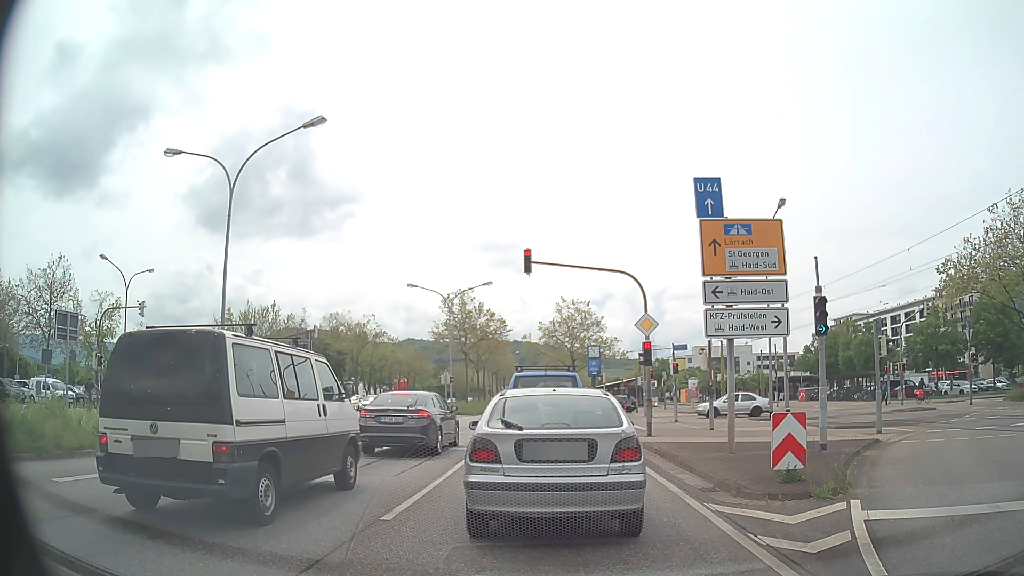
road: primary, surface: asphalt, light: Day
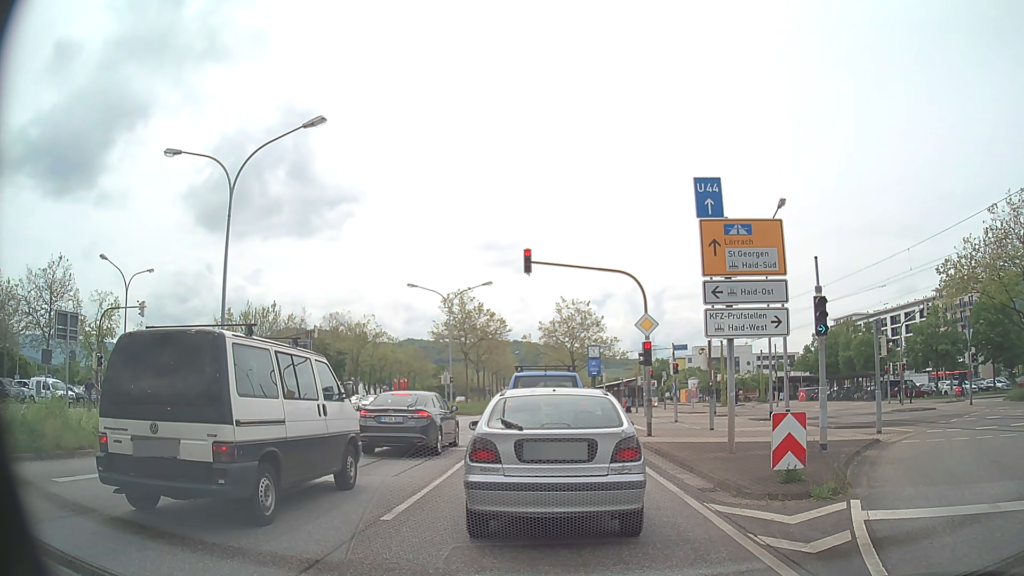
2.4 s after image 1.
(0.0, 0.0) m; 0°
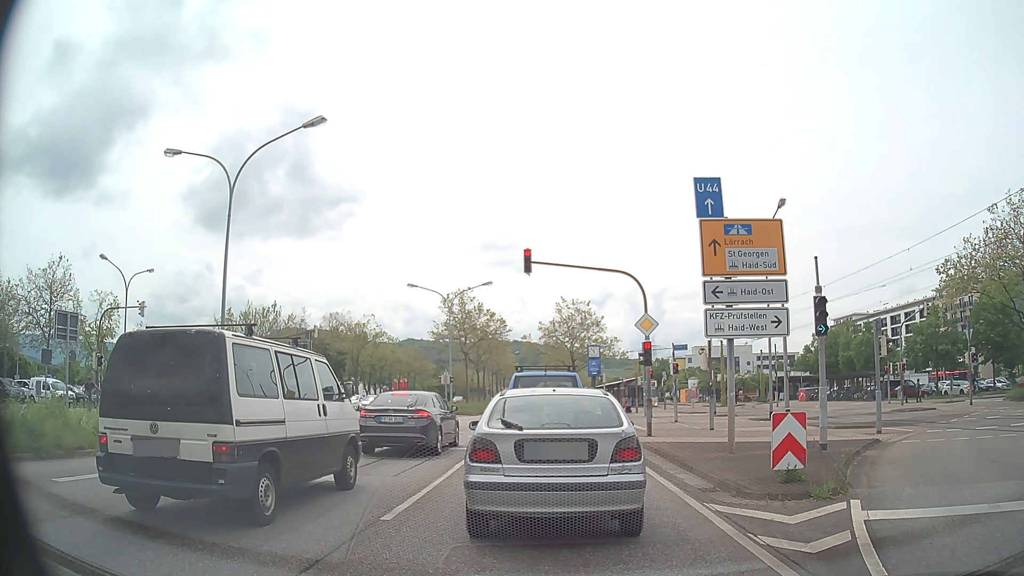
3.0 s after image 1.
(0.0, 0.0) m; 0°
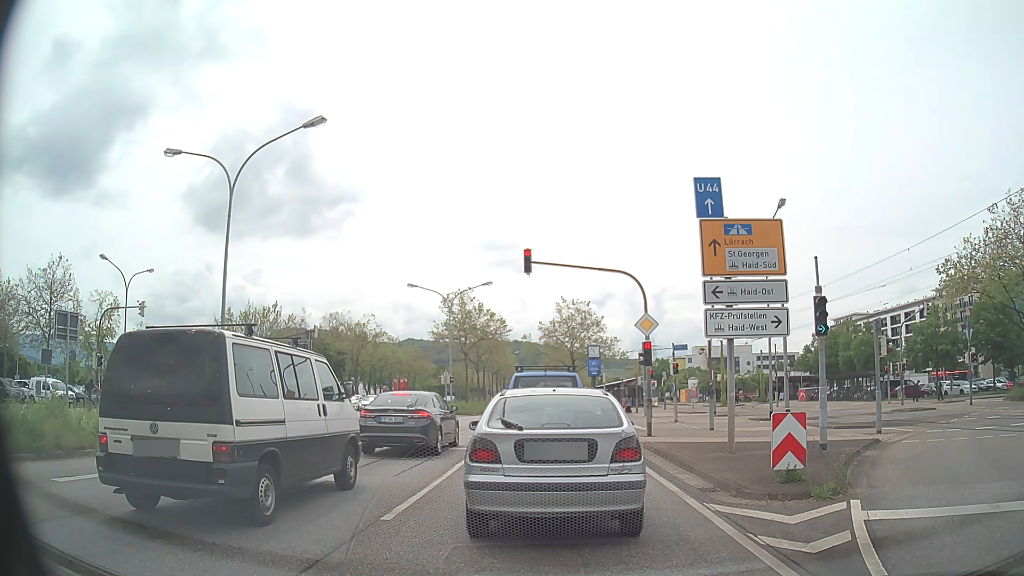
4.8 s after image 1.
(0.0, 0.0) m; 0°
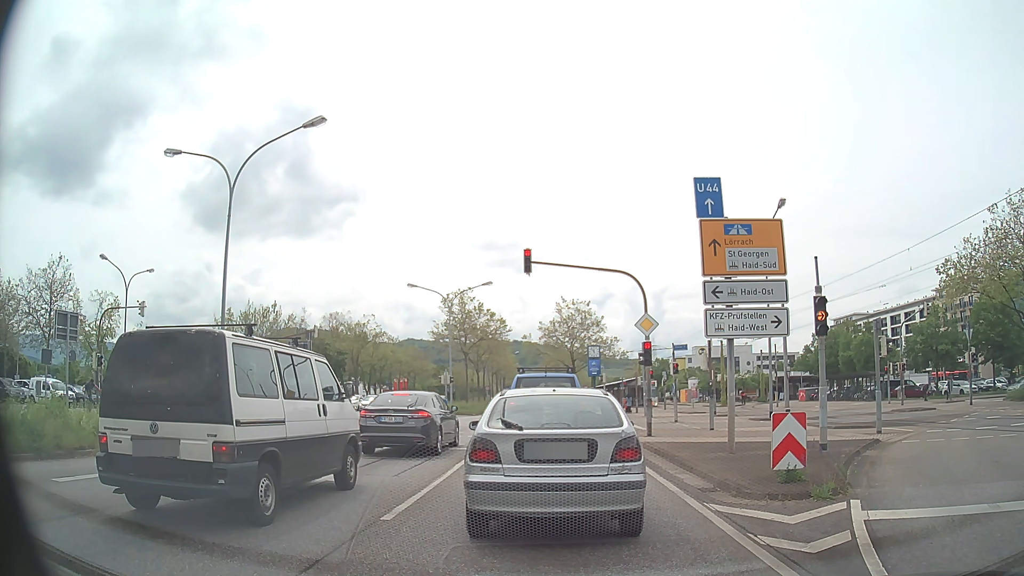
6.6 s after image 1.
(0.0, 0.0) m; 0°
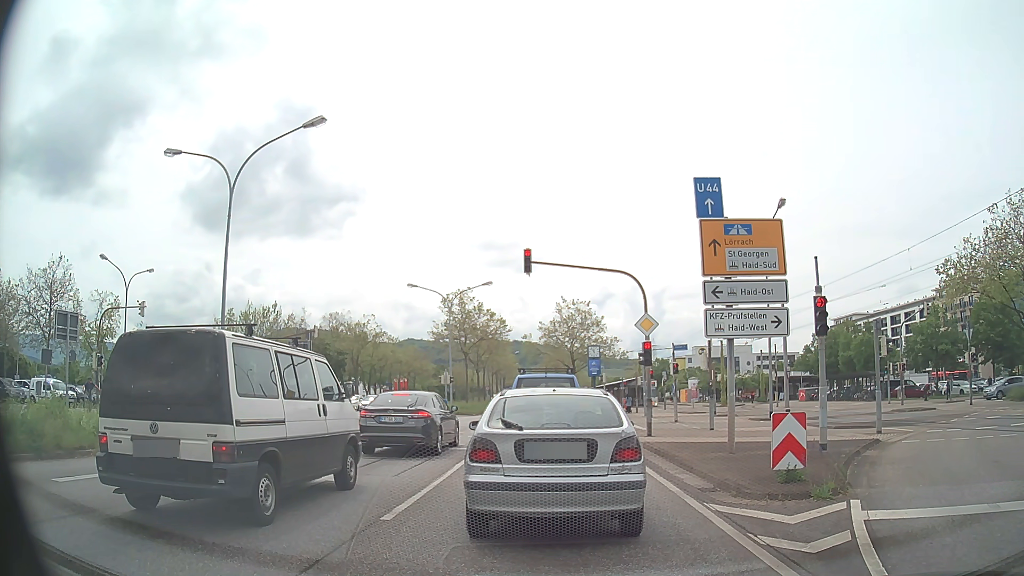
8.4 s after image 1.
(0.0, 0.0) m; 0°
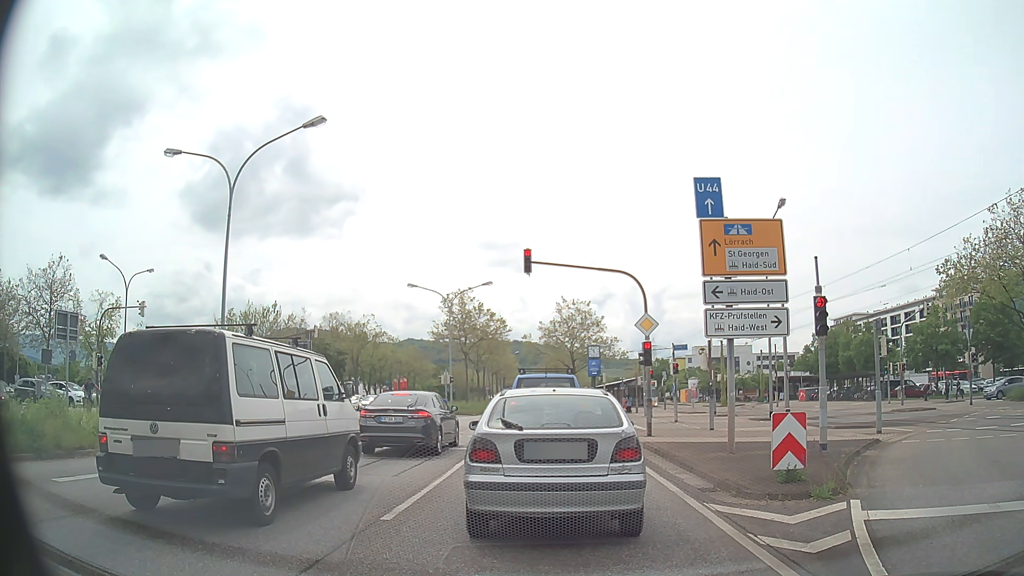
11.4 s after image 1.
(0.0, 0.0) m; 0°
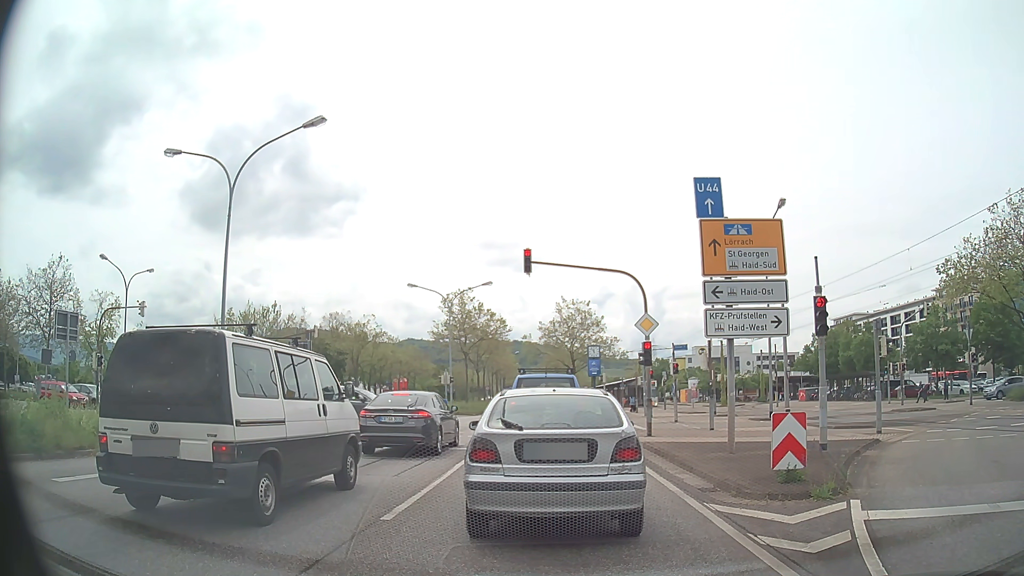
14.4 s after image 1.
(0.0, 0.0) m; 0°
